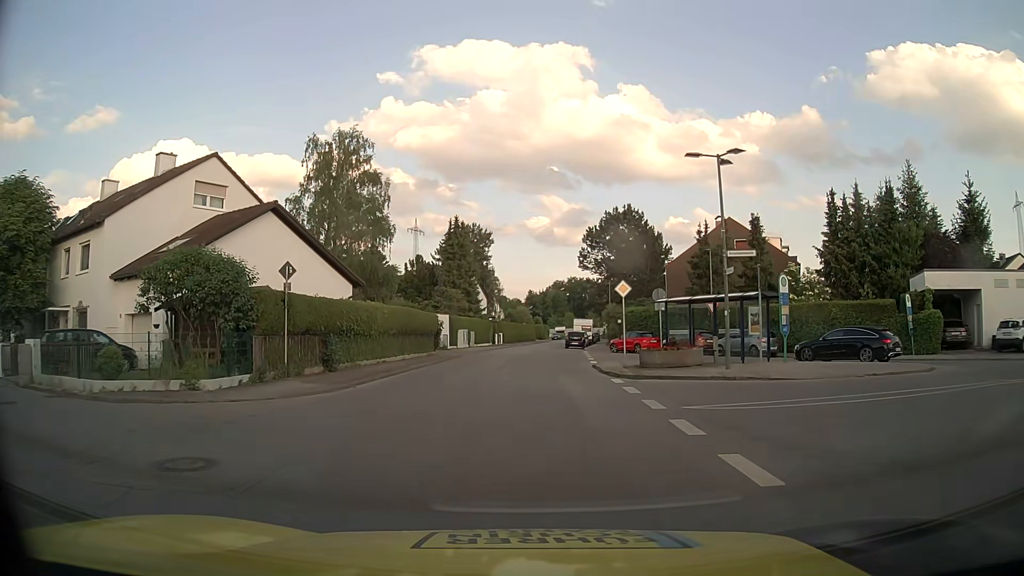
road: residential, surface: asphalt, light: Day
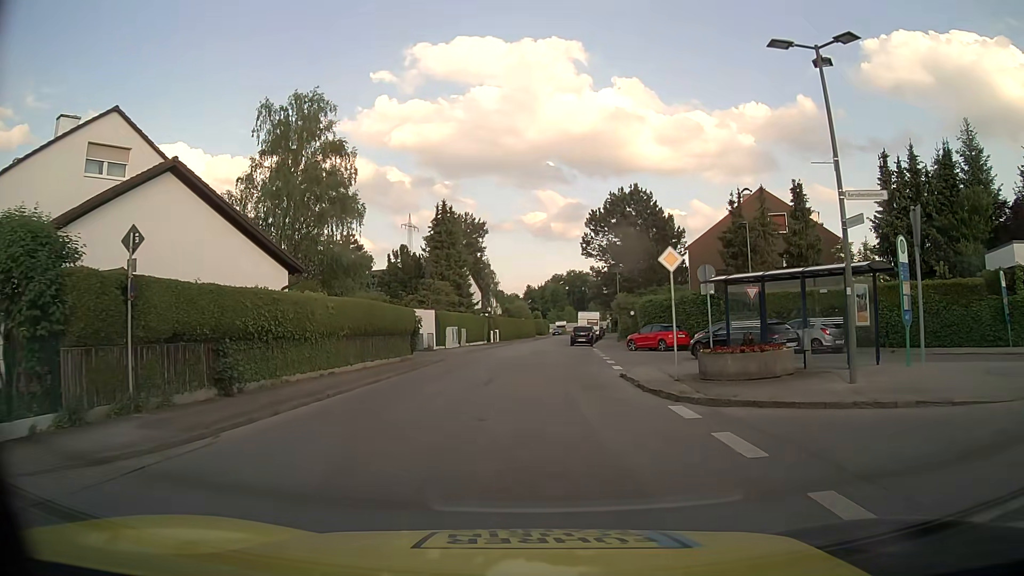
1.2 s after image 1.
(0.0, +8.2) m; 0°
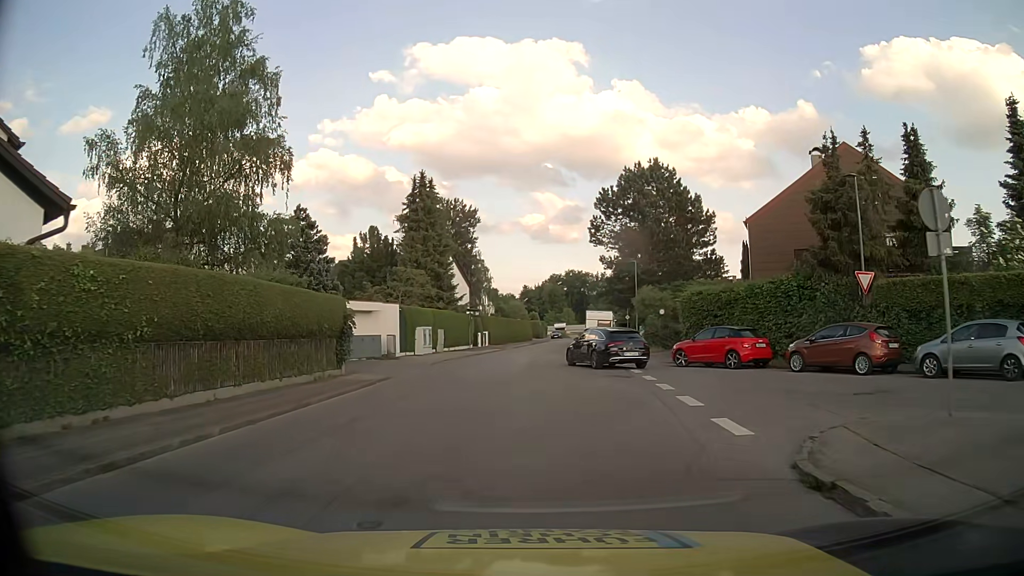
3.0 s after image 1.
(0.0, +13.0) m; 0°
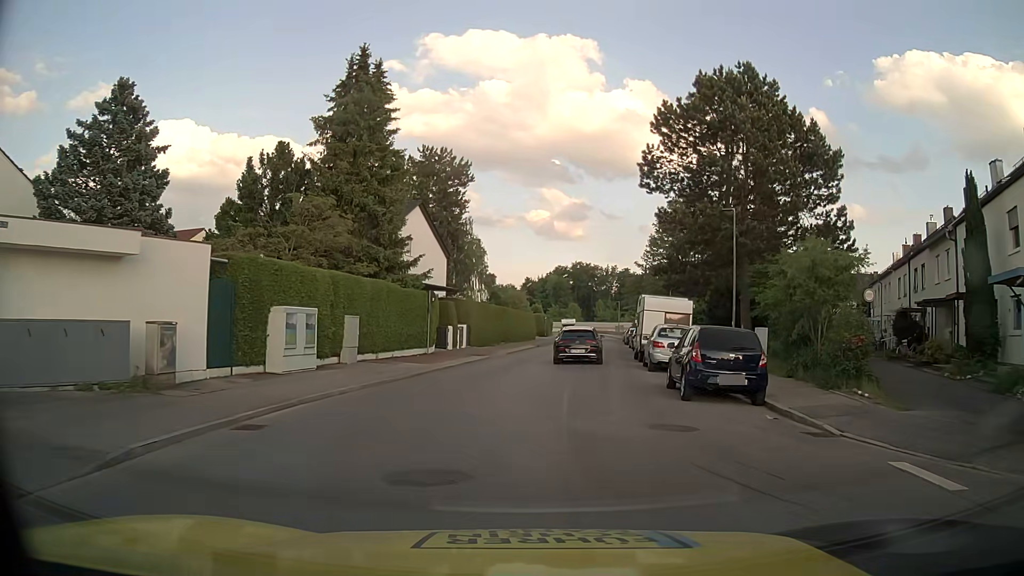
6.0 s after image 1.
(-0.1, +24.4) m; +1°
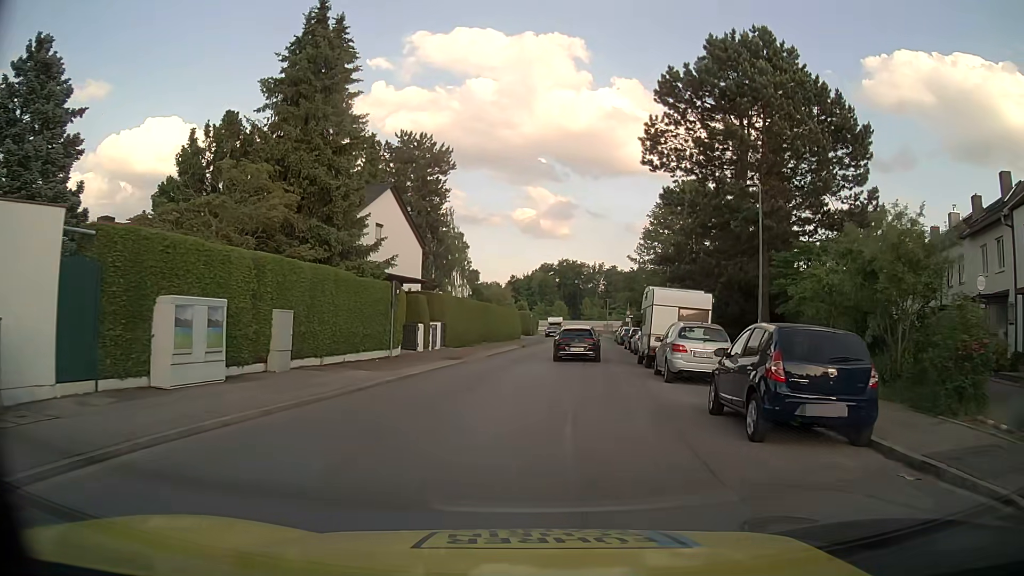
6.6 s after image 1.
(0.0, +5.1) m; 0°
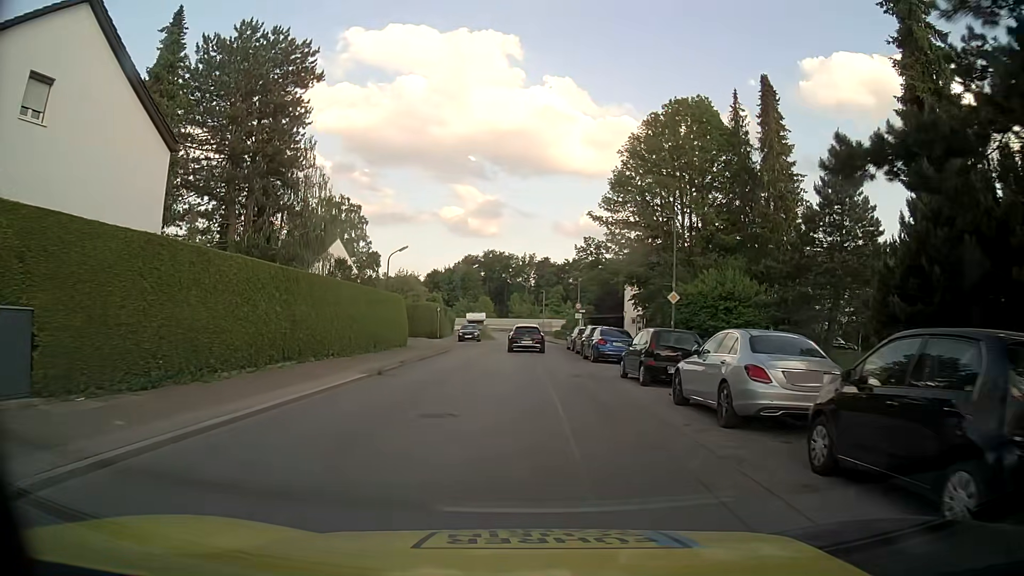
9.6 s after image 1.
(+1.8, +26.2) m; +7°
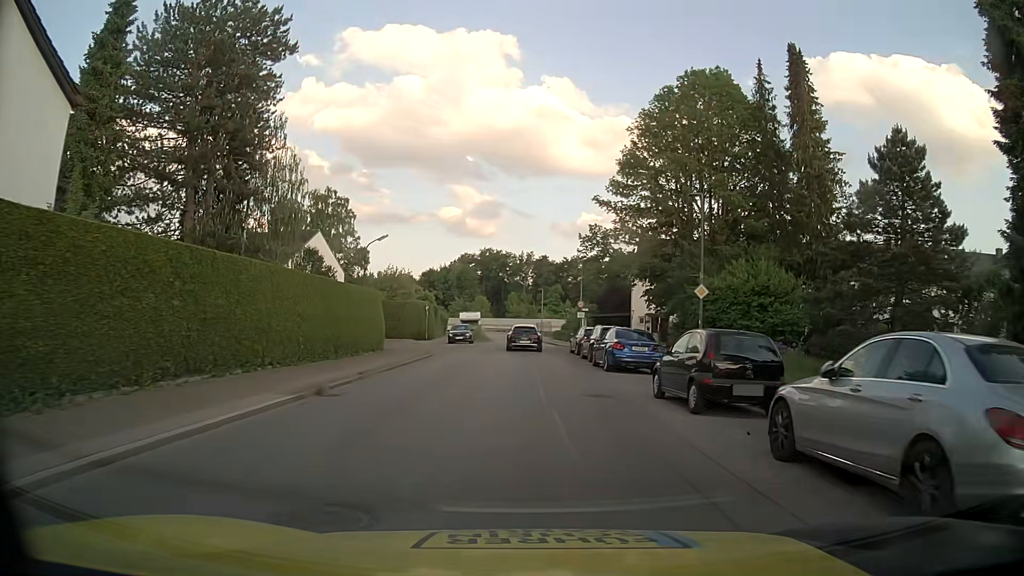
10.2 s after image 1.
(0.0, +5.4) m; 0°
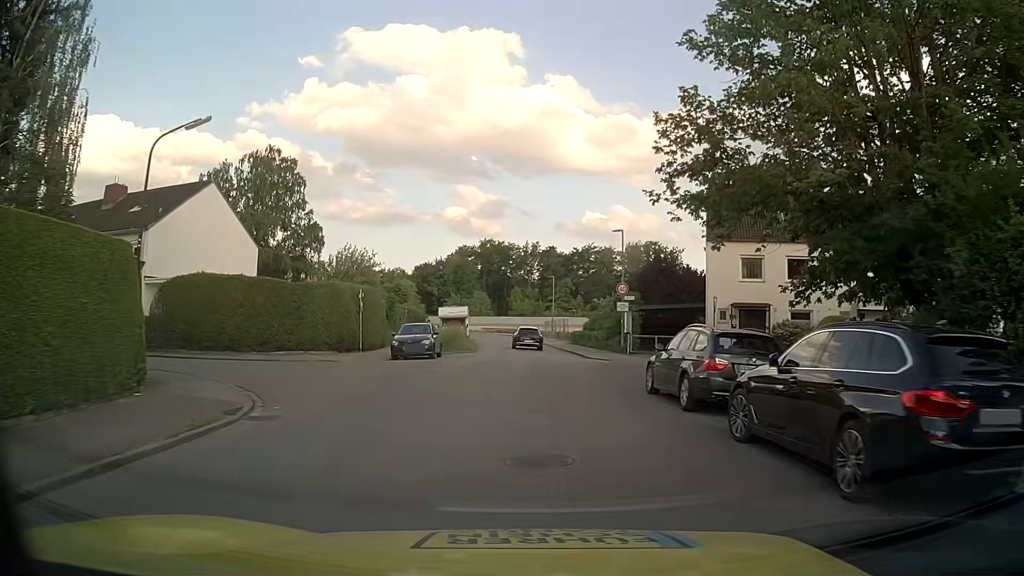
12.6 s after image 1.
(+0.1, +22.1) m; 0°
(0, +10) (0, +20) (0, +30) (0, +40) (0, +50) (0, +60) (-1, +70) (-2, +80) (-4, +90) (-9, +98) m
